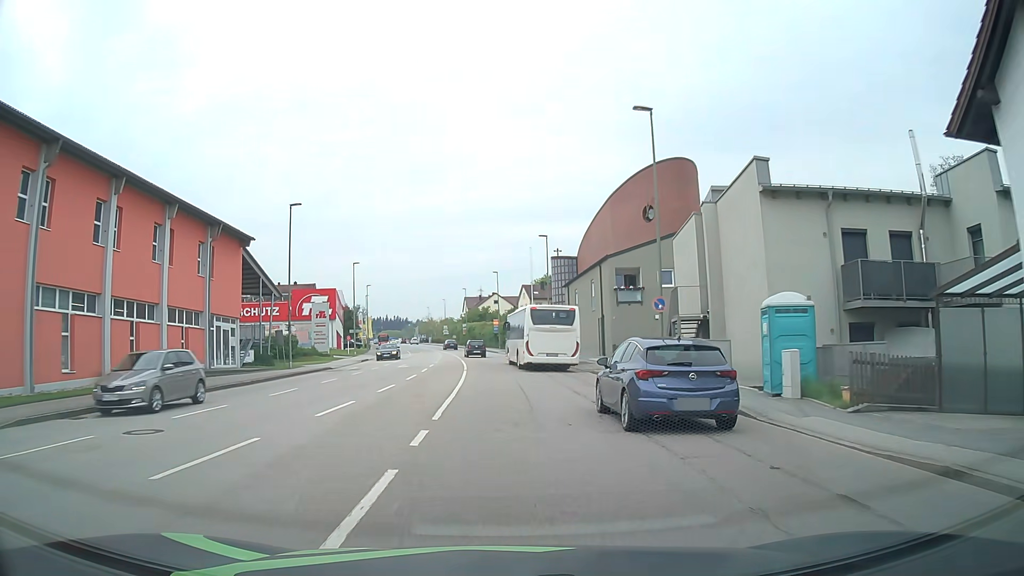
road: tertiary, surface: asphalt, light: Day
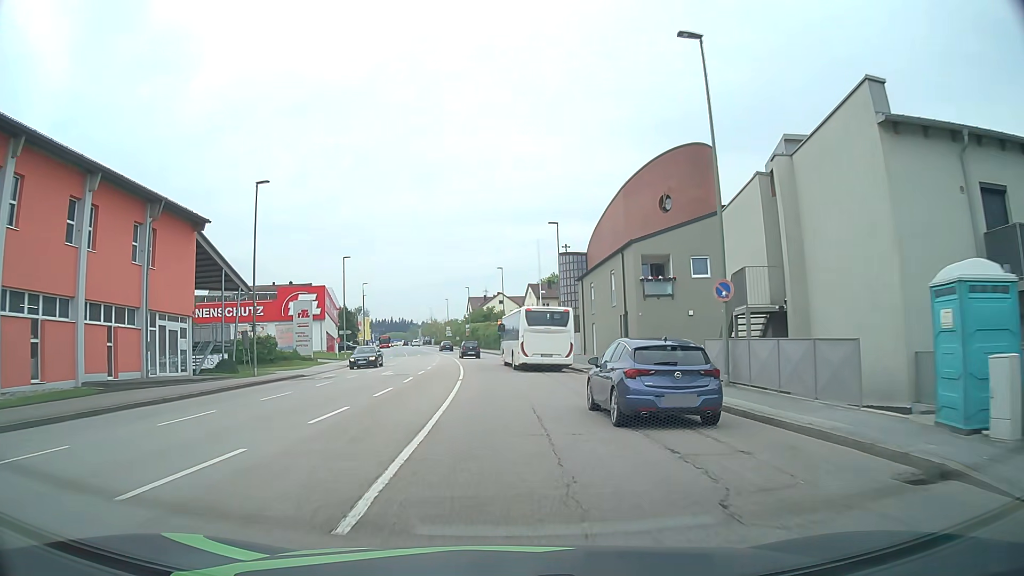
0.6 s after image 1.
(0.0, +7.0) m; 0°
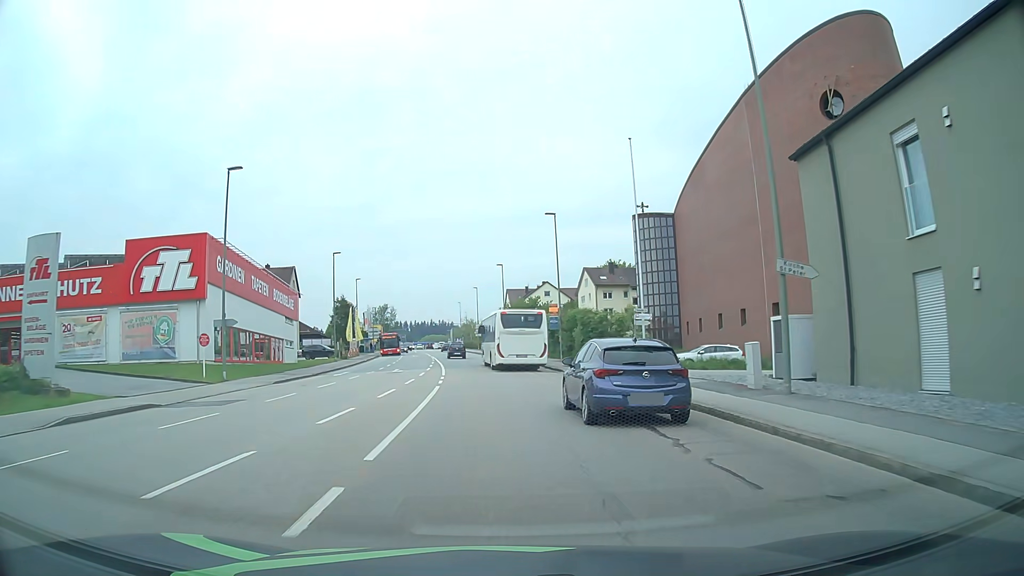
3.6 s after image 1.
(-1.2, +37.0) m; -3°
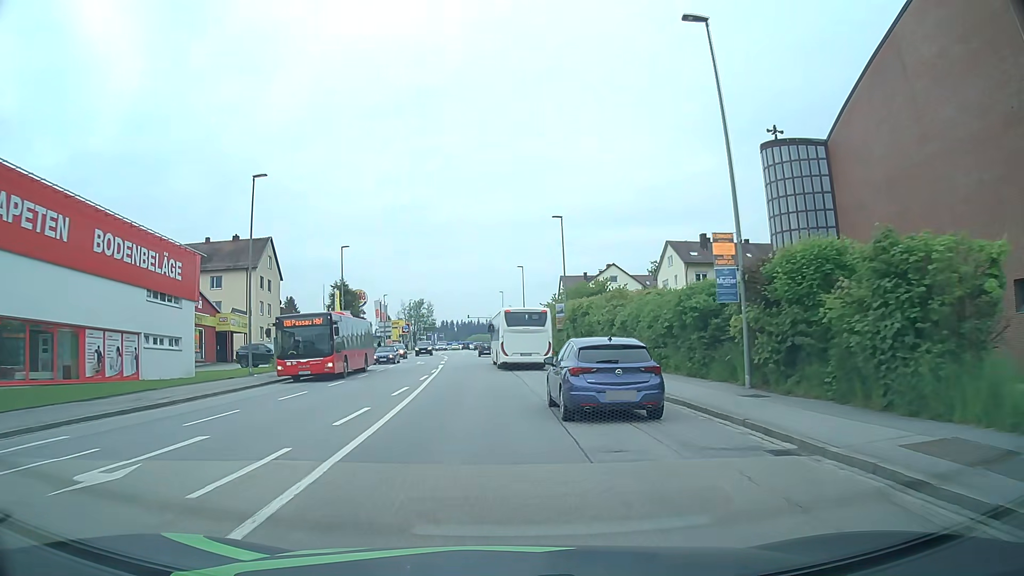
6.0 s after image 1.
(-1.2, +30.5) m; -5°
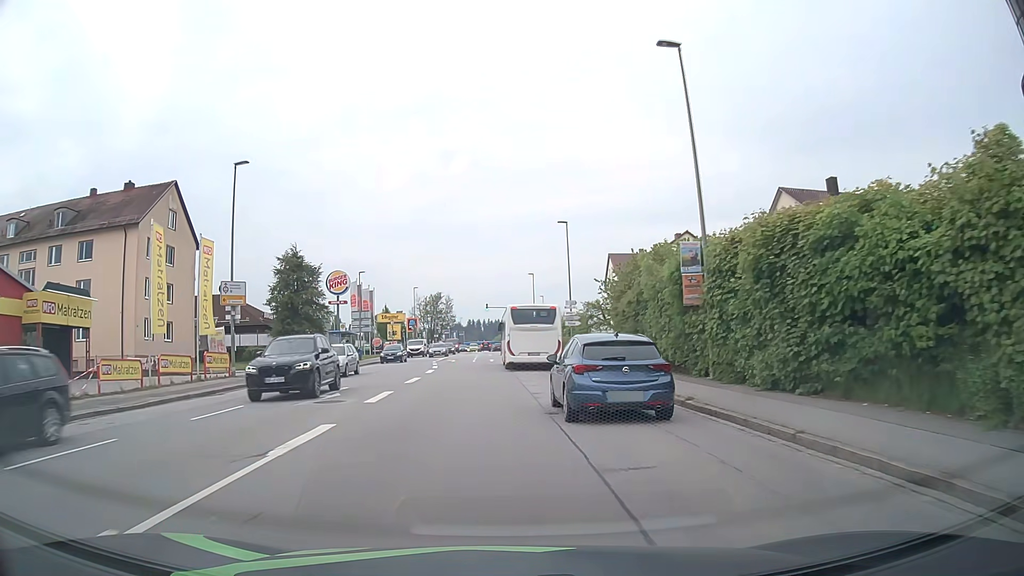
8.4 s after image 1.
(-0.7, +30.1) m; -2°
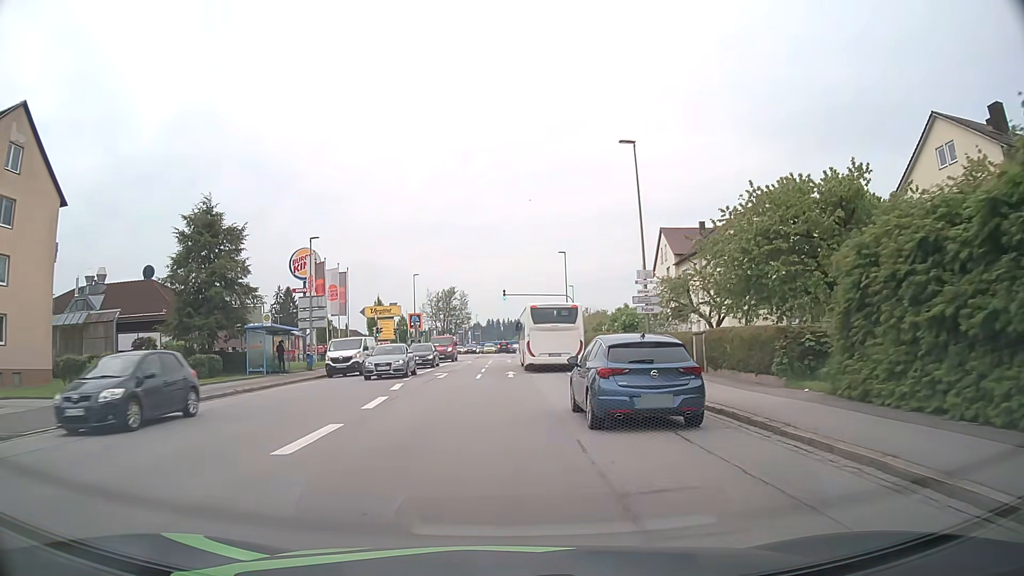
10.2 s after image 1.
(-0.5, +21.5) m; -2°
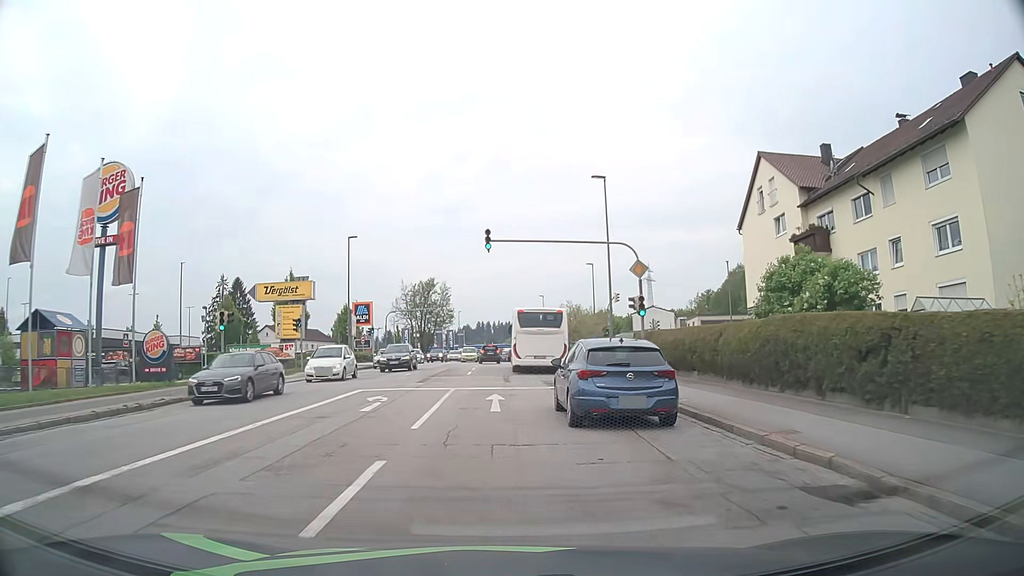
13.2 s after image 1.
(+0.1, +32.5) m; +1°
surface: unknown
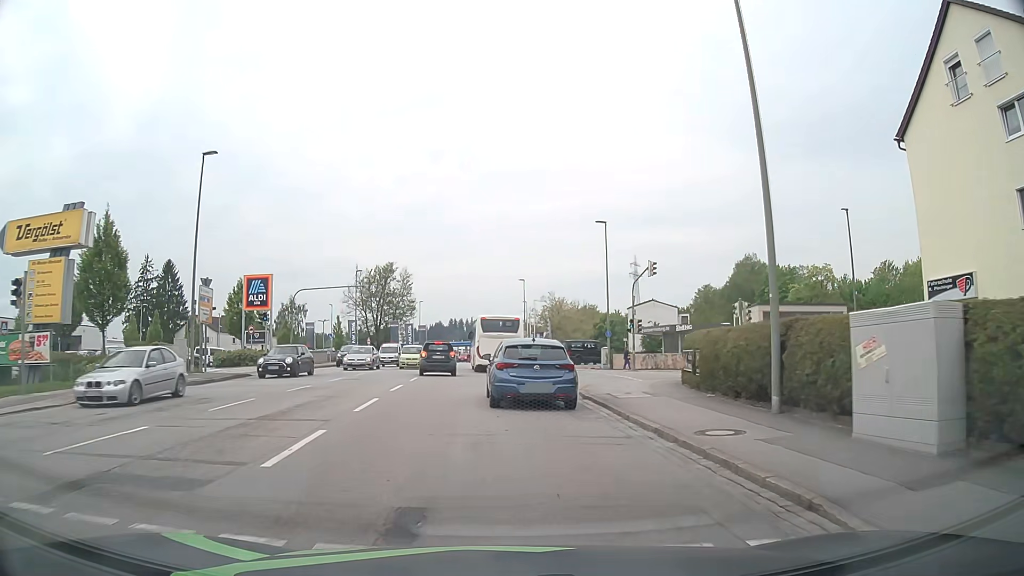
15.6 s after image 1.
(+0.5, +24.4) m; +2°
(0, +10) (0, +20) (0, +30) (-1, +40) (-1, +50) (-2, +60) (-2, +70) (-3, +80) (-3, +90) (-2, +100) m
